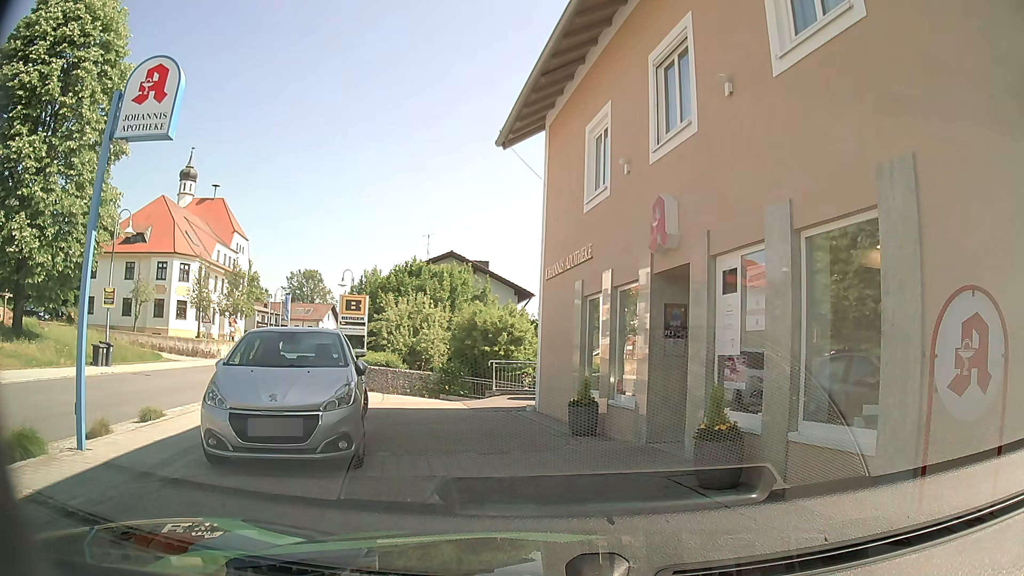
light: Day
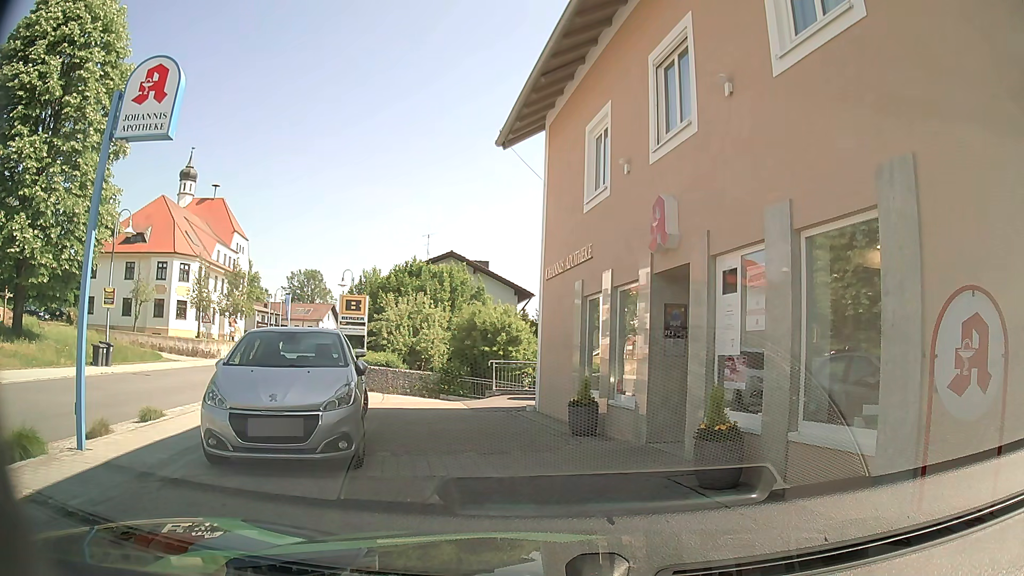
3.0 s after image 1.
(0.0, 0.0) m; 0°
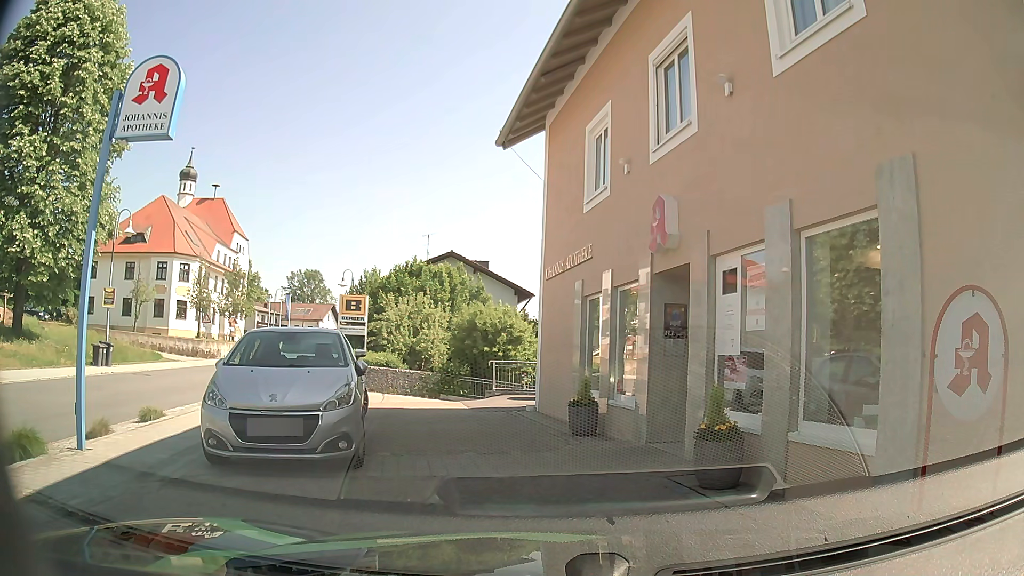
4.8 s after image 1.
(0.0, 0.0) m; 0°
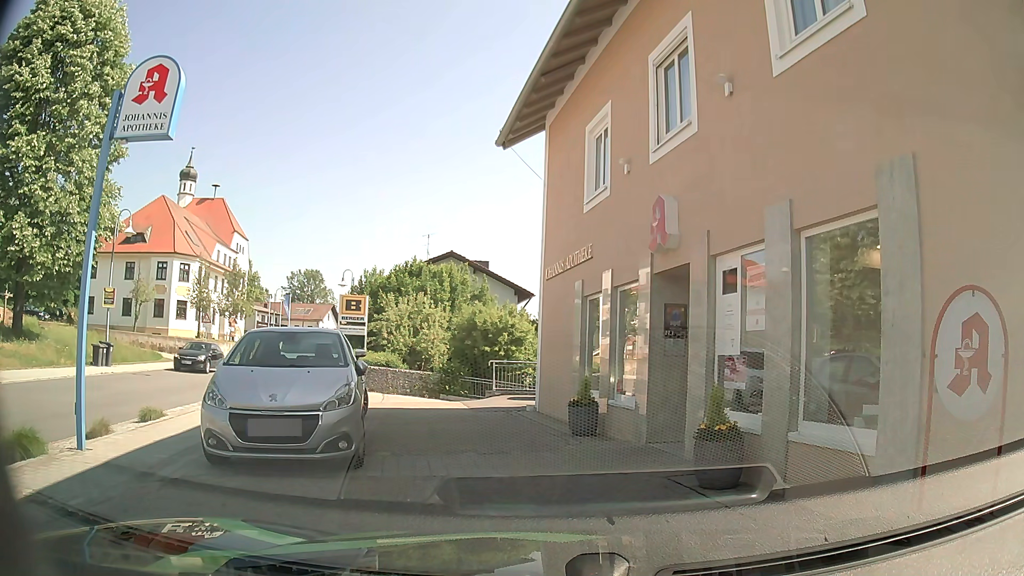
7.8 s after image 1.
(0.0, 0.0) m; 0°
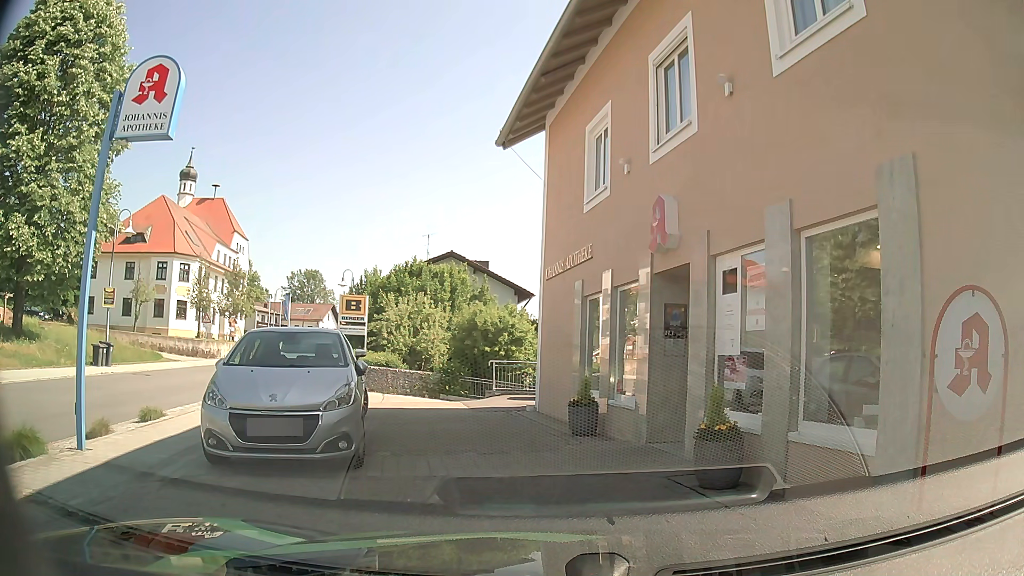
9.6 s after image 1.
(0.0, 0.0) m; 0°
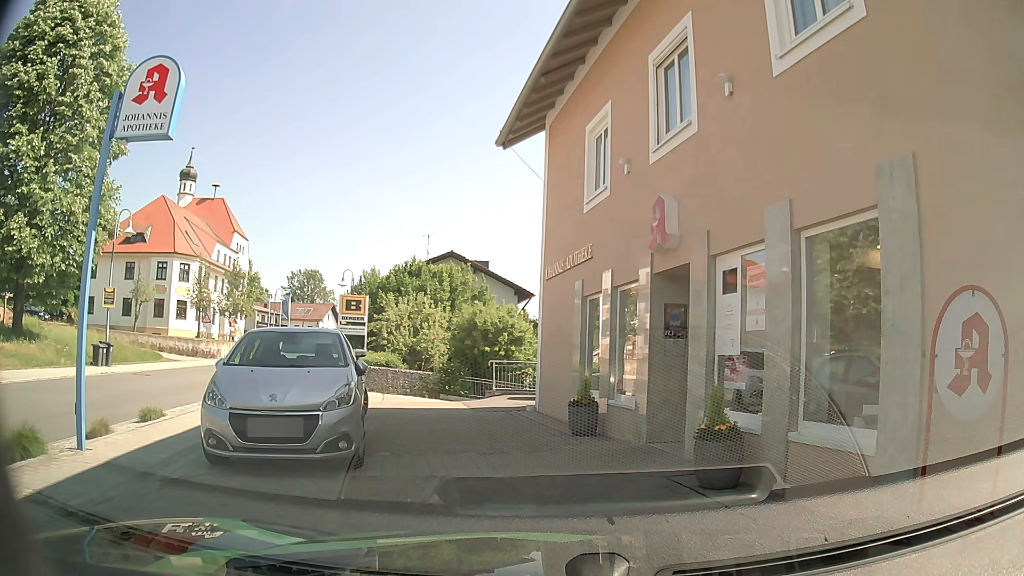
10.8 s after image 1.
(0.0, 0.0) m; 0°
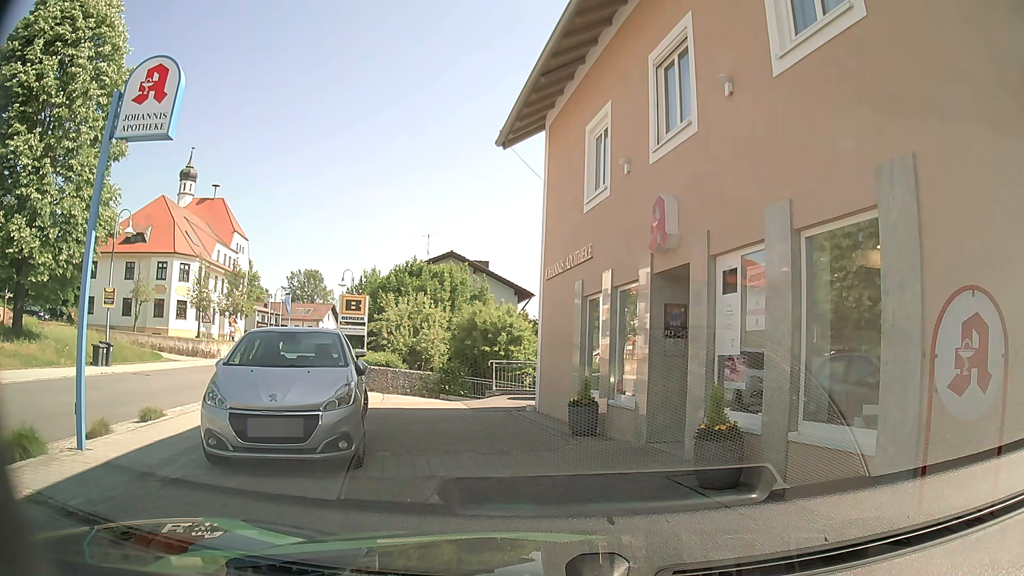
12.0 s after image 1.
(0.0, 0.0) m; 0°
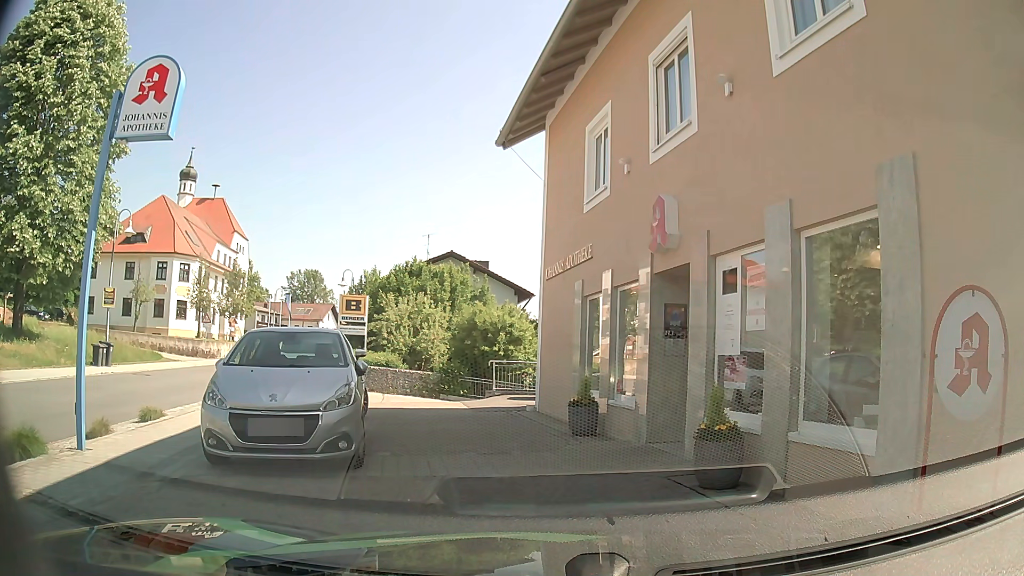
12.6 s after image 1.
(0.0, 0.0) m; 0°
